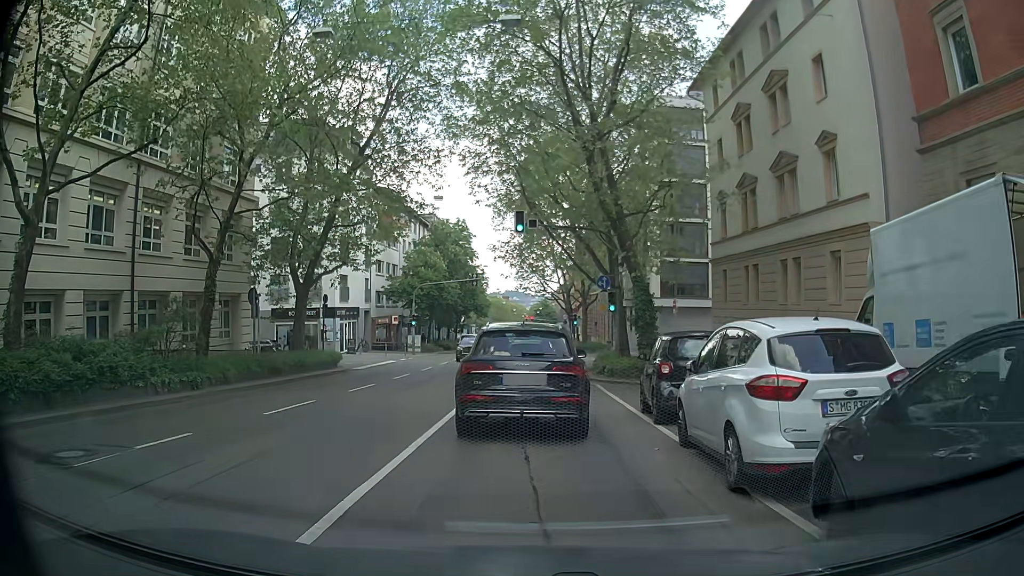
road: secondary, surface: asphalt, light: Day
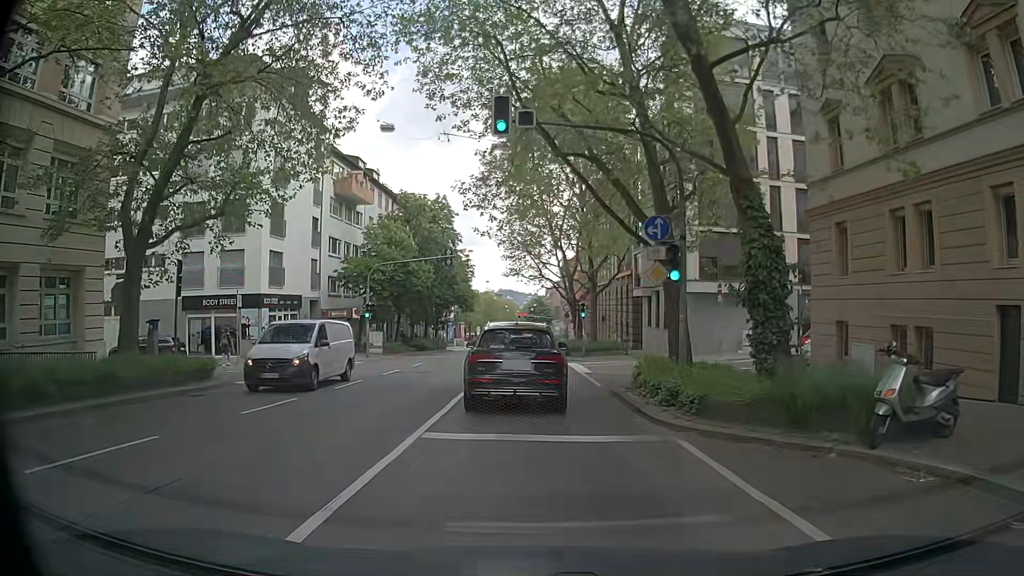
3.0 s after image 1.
(+0.4, +13.4) m; +2°
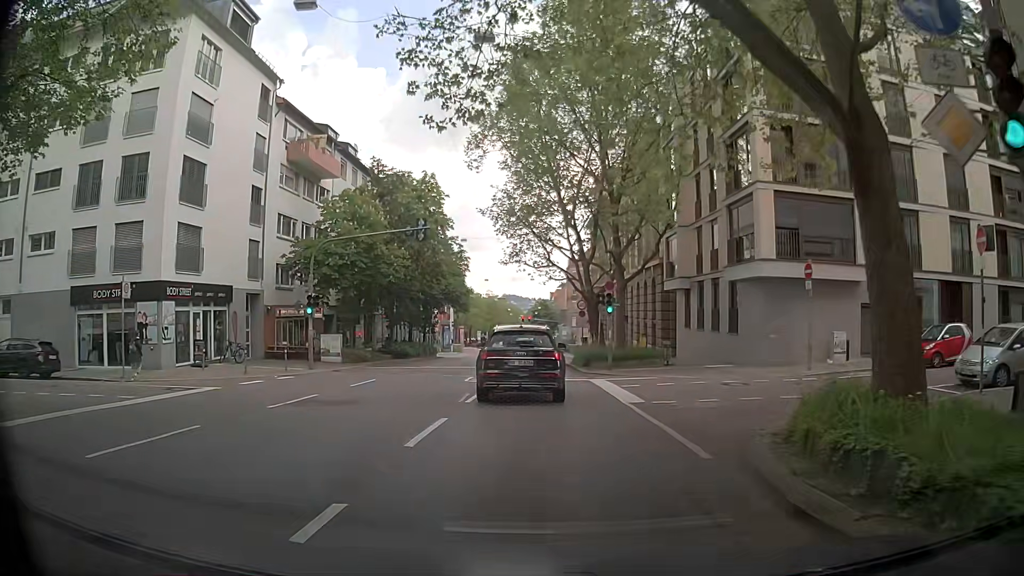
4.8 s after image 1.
(0.0, +11.3) m; 0°
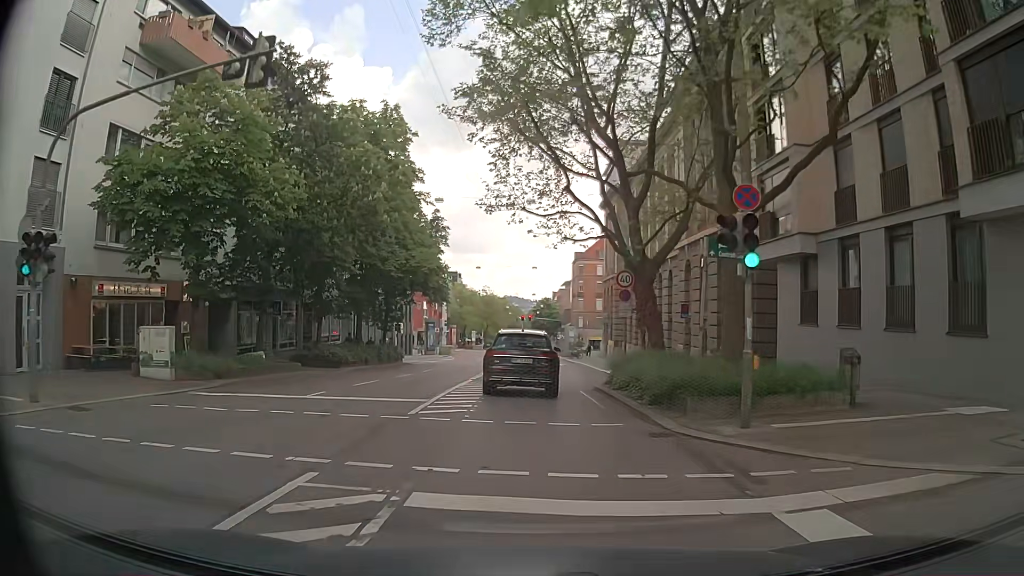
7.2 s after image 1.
(0.0, +17.8) m; -1°
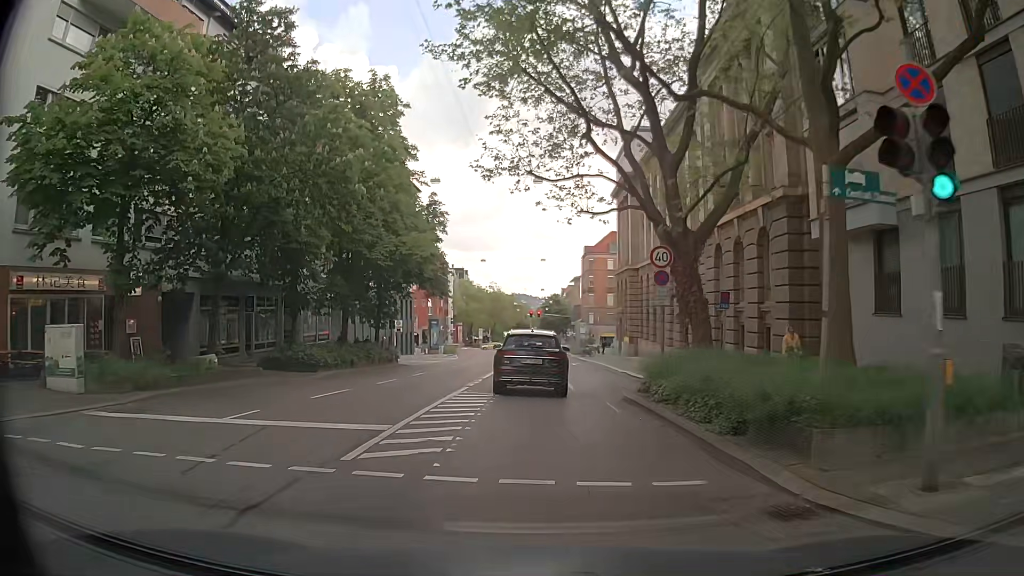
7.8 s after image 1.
(+0.1, +4.9) m; +1°
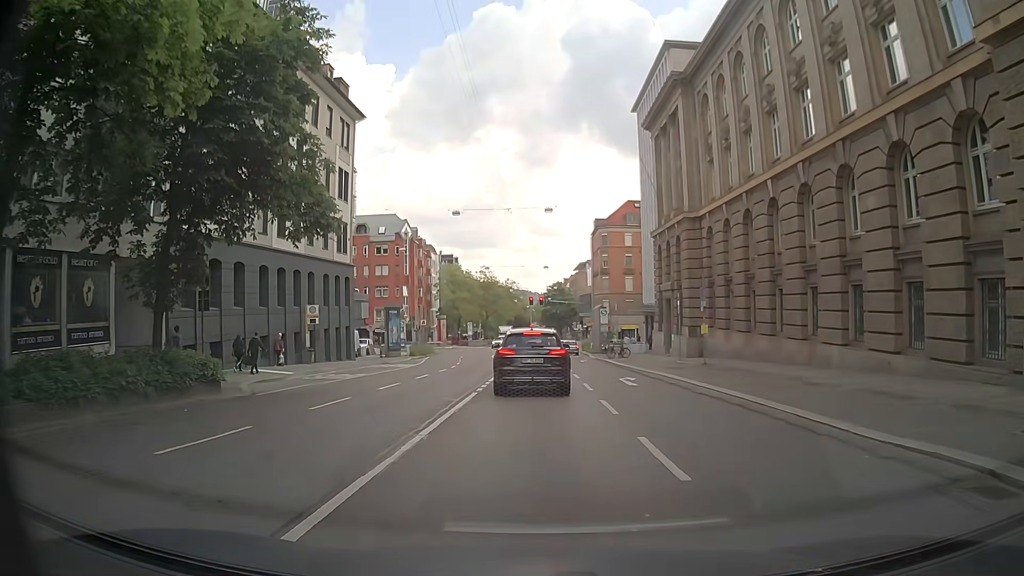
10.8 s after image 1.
(-0.2, +25.8) m; 0°
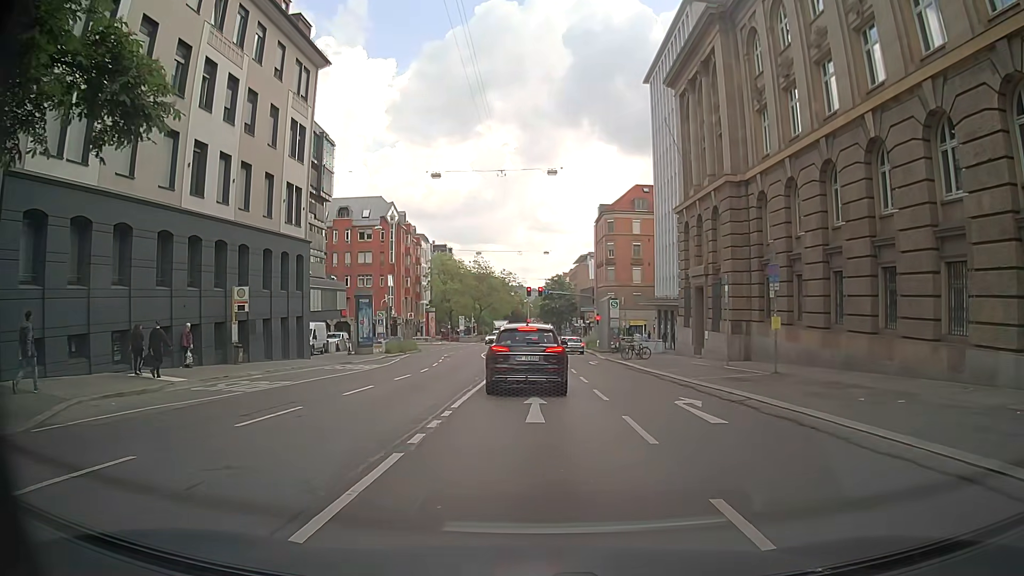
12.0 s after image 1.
(0.0, +9.7) m; 0°
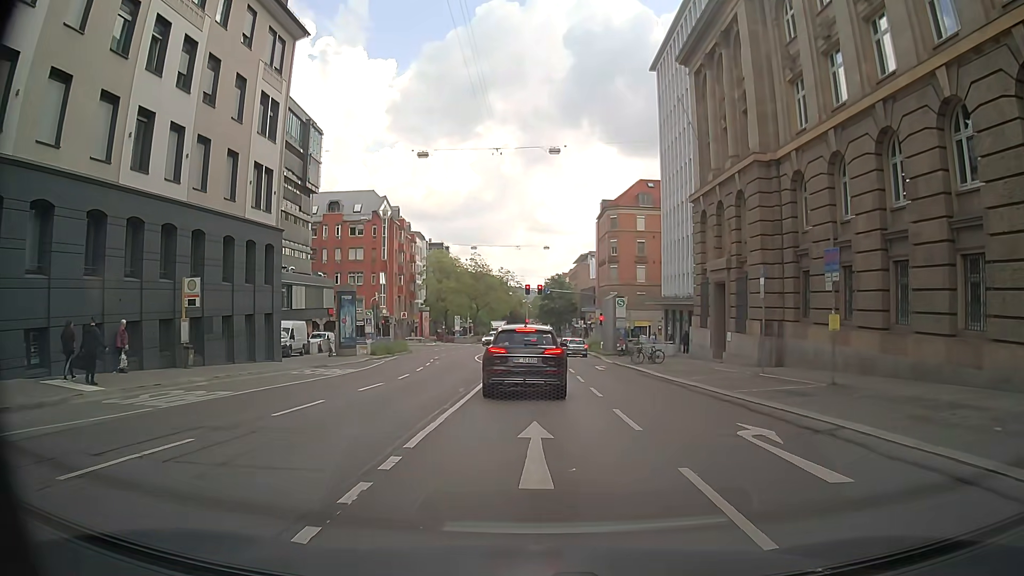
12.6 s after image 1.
(0.0, +4.5) m; 0°
